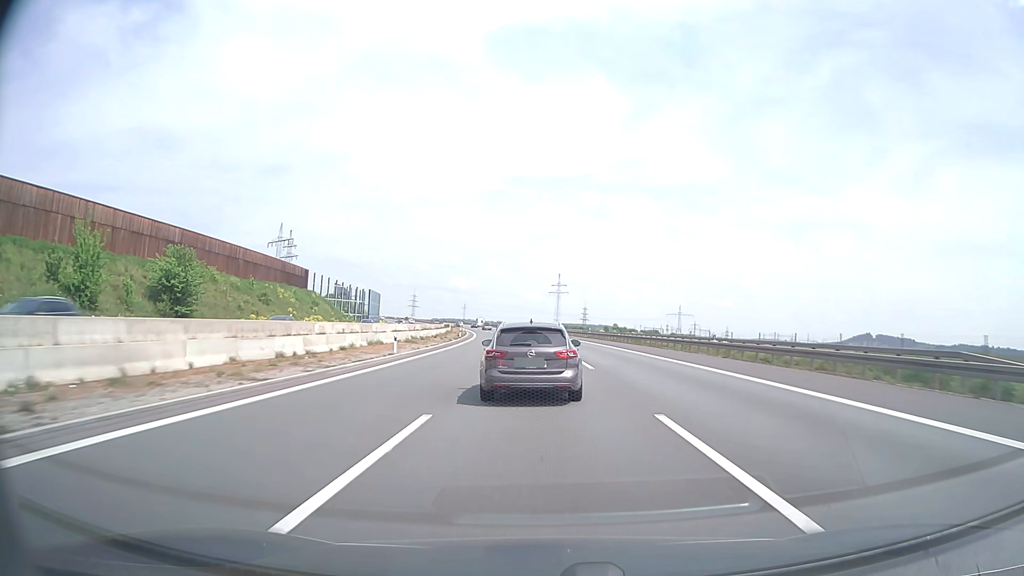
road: motorway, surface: asphalt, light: Day
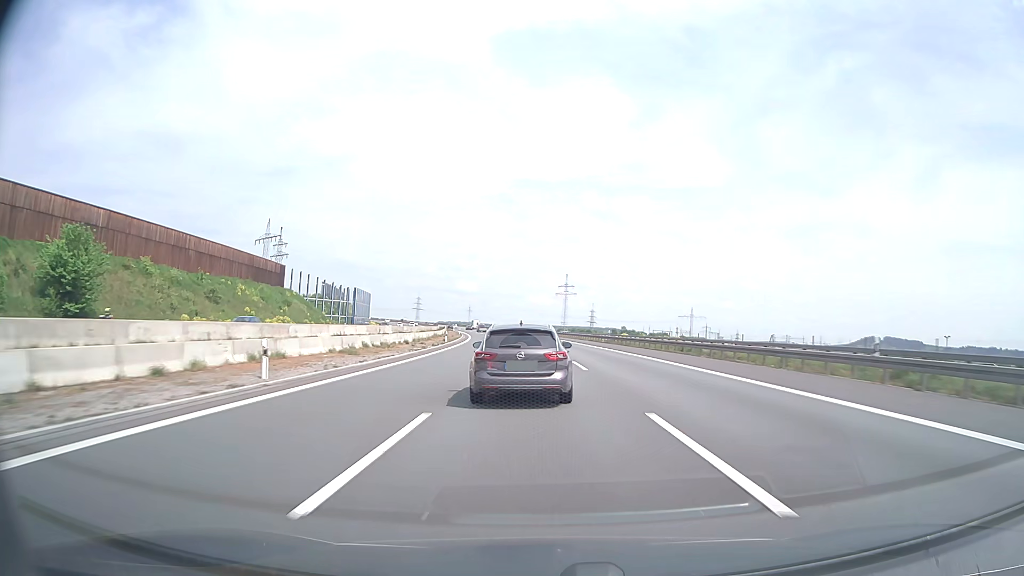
(-0.1, +17.3) m; -1°
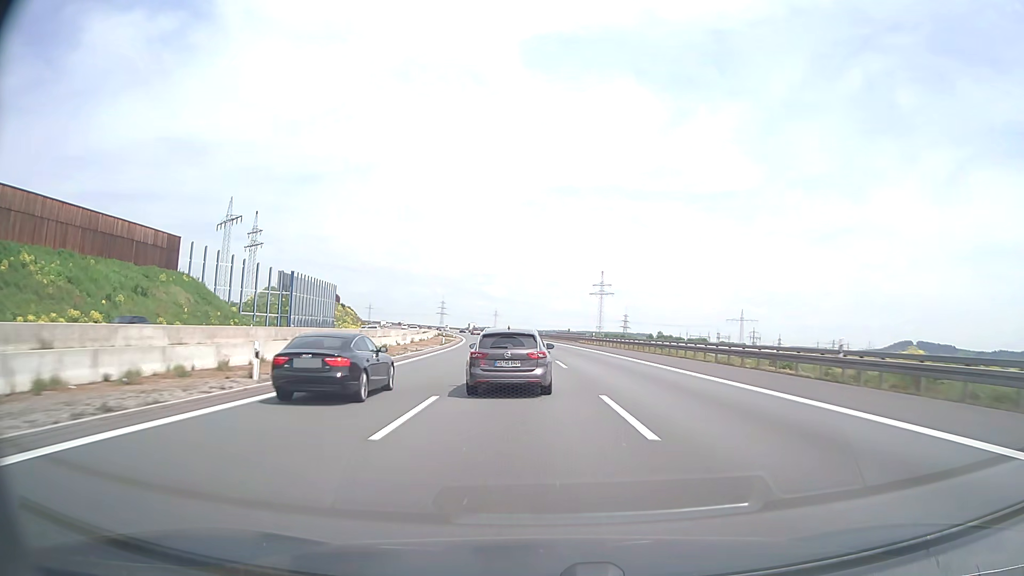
(-1.1, +49.9) m; -2°
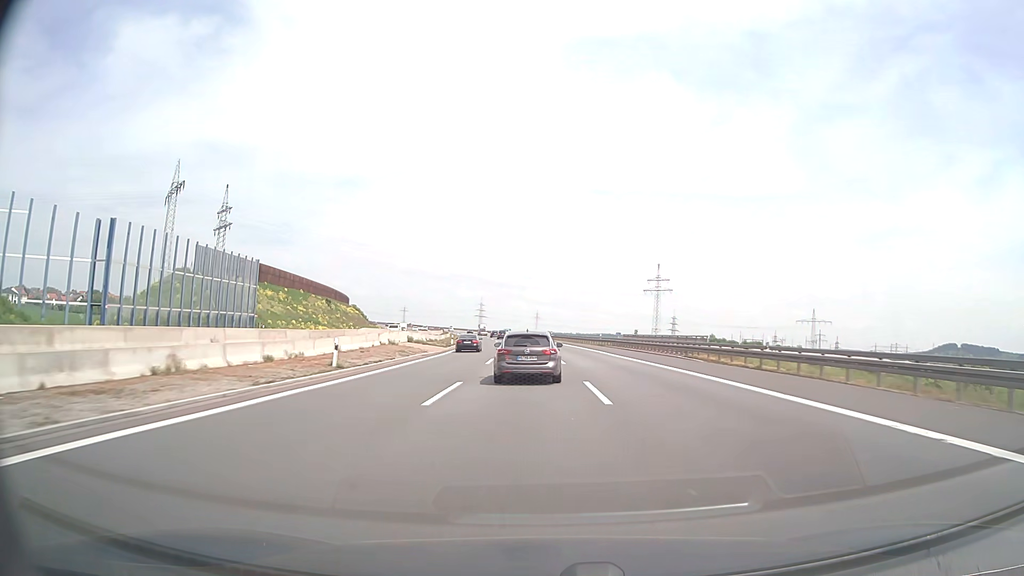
(-1.4, +49.2) m; -4°
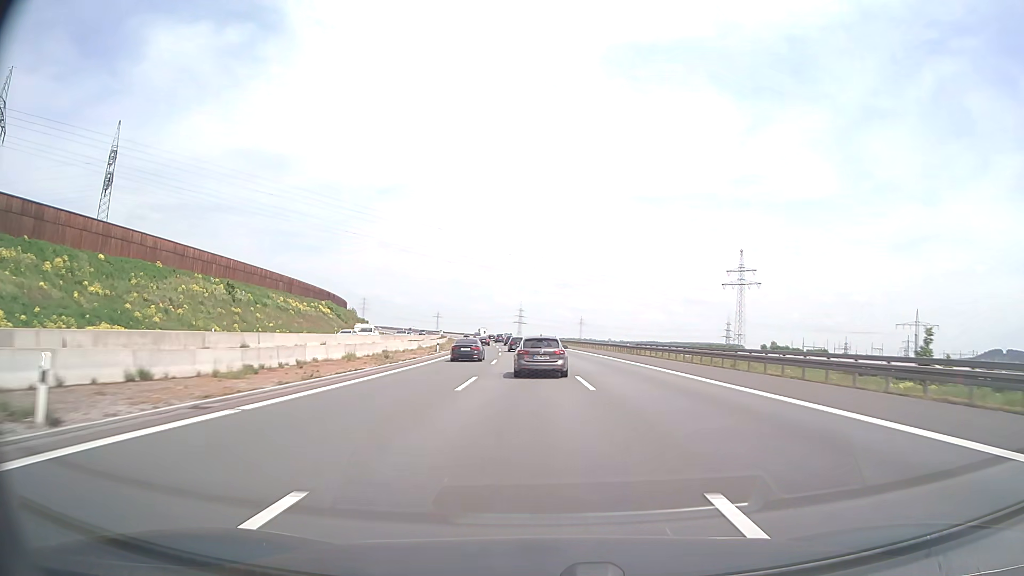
(-2.1, +67.4) m; -4°
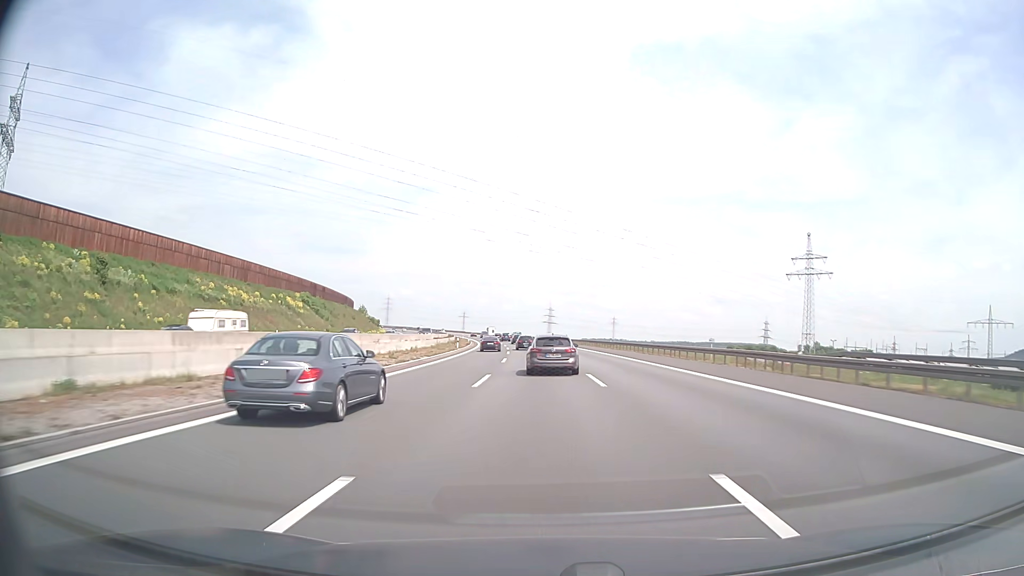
(-0.8, +35.5) m; -3°
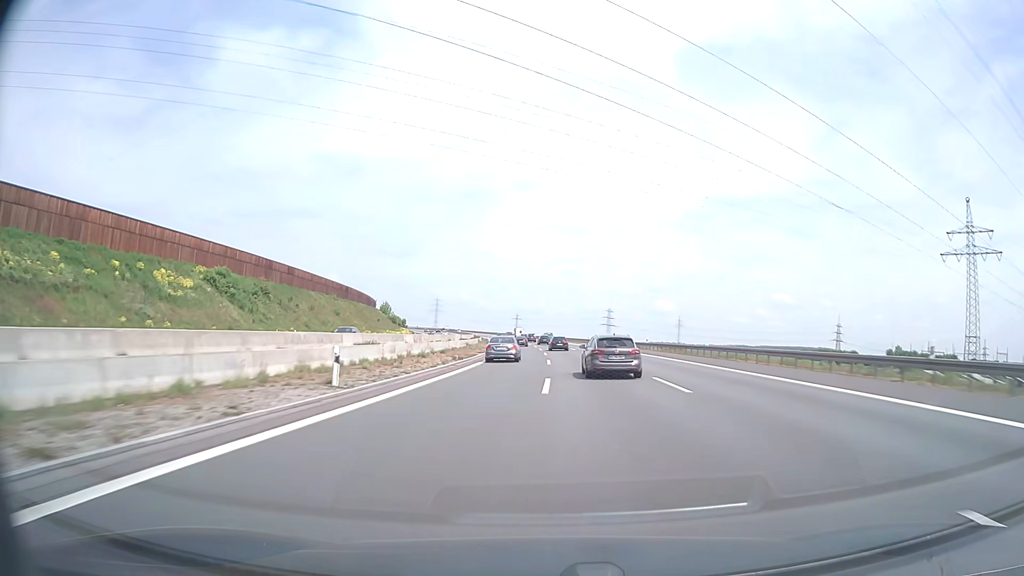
(-2.4, +56.1) m; -5°
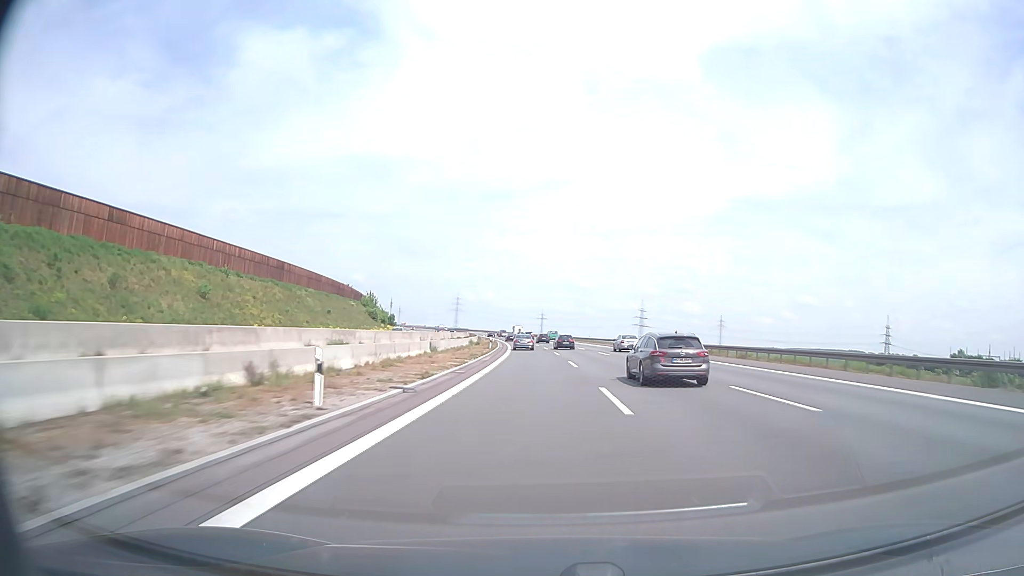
(-1.3, +58.7) m; -2°
(0, +10) (0, +20) (0, +30) (0, +40) (-1, +50) (-1, +60) (-2, +70) (-2, +80) (-3, +90) (-4, +100) m
